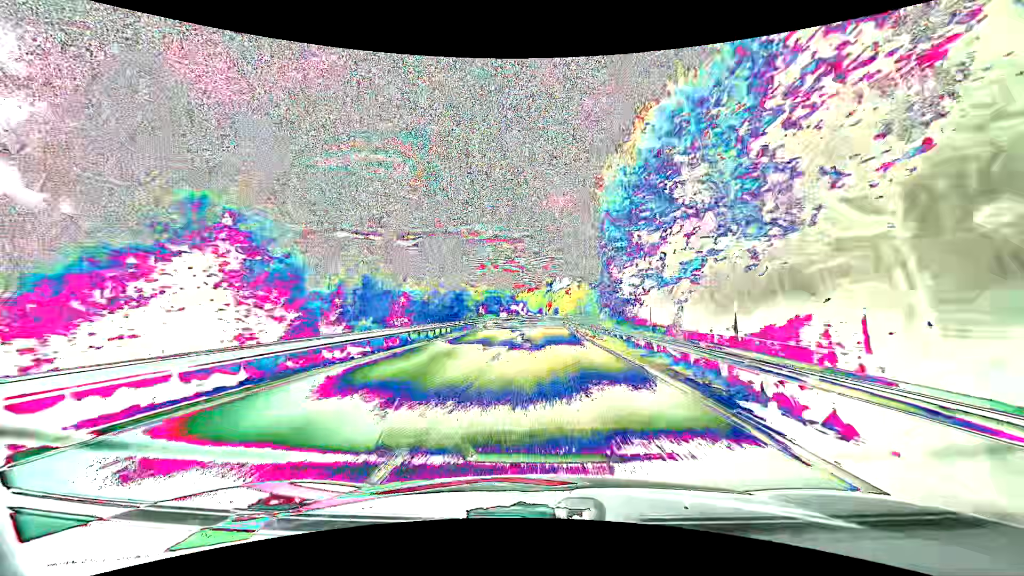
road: primary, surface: asphalt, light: Day
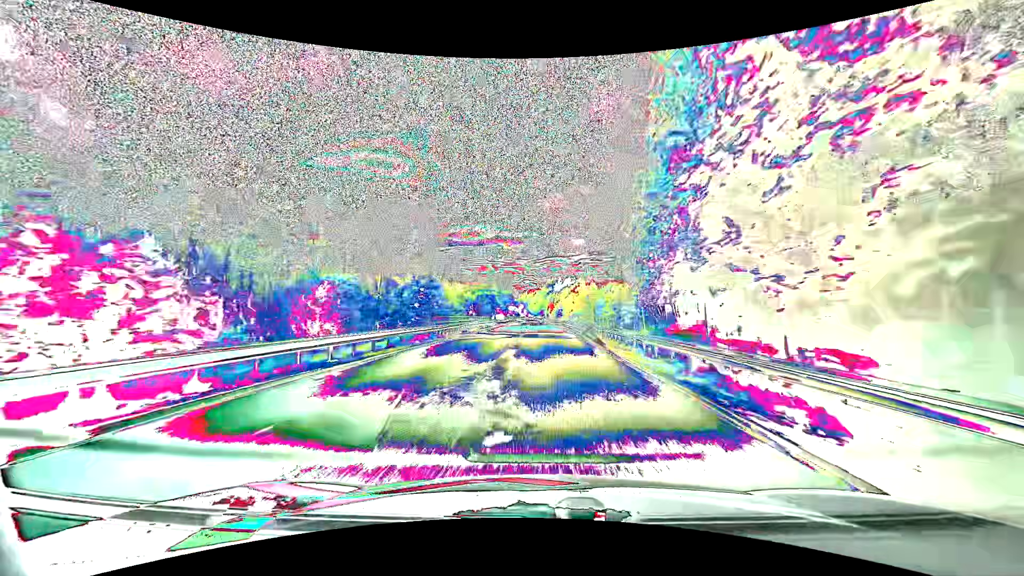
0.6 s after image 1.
(+0.1, +15.6) m; 0°
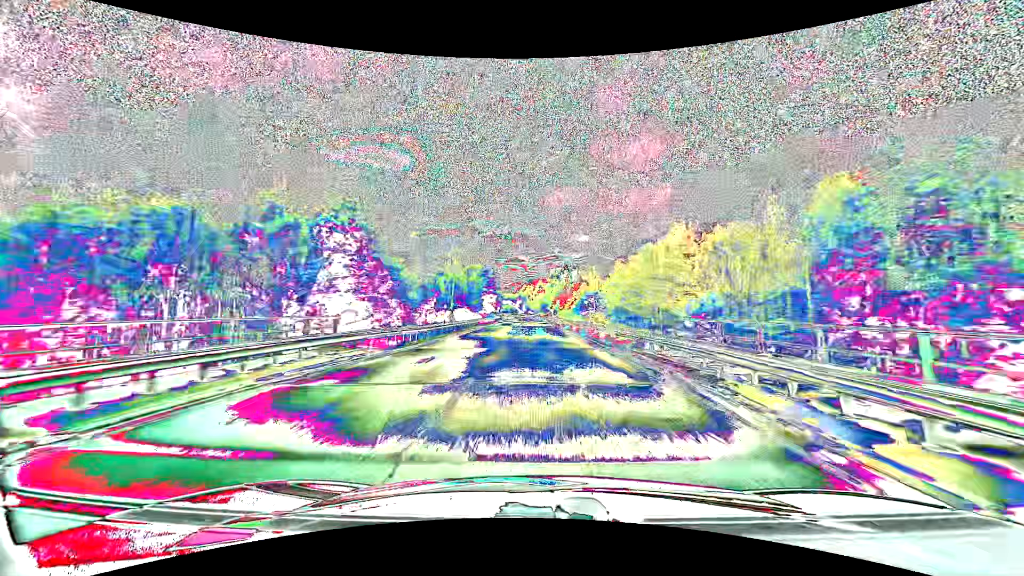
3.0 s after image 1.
(+0.1, +62.6) m; 0°
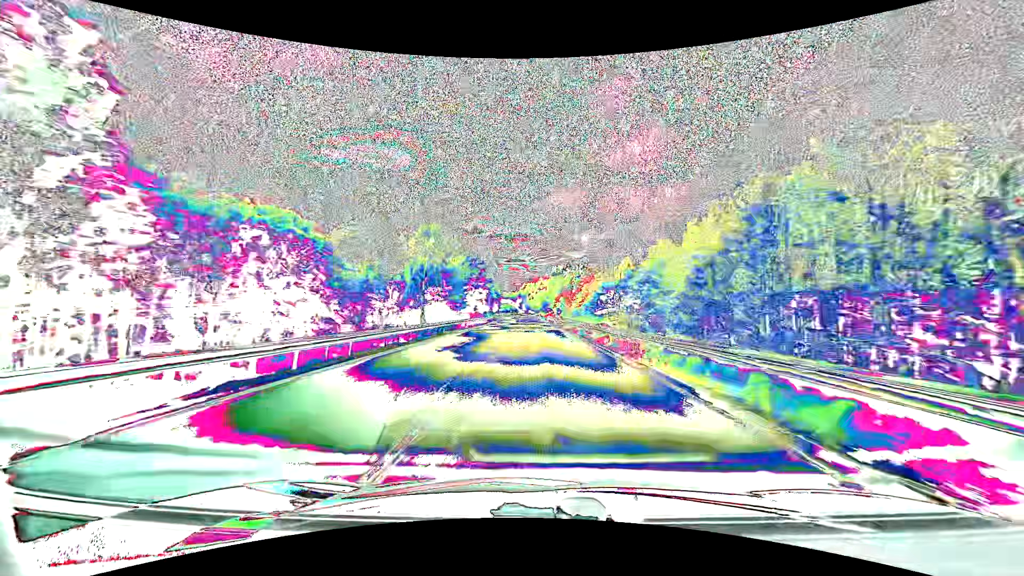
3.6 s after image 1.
(-0.1, +15.7) m; -1°
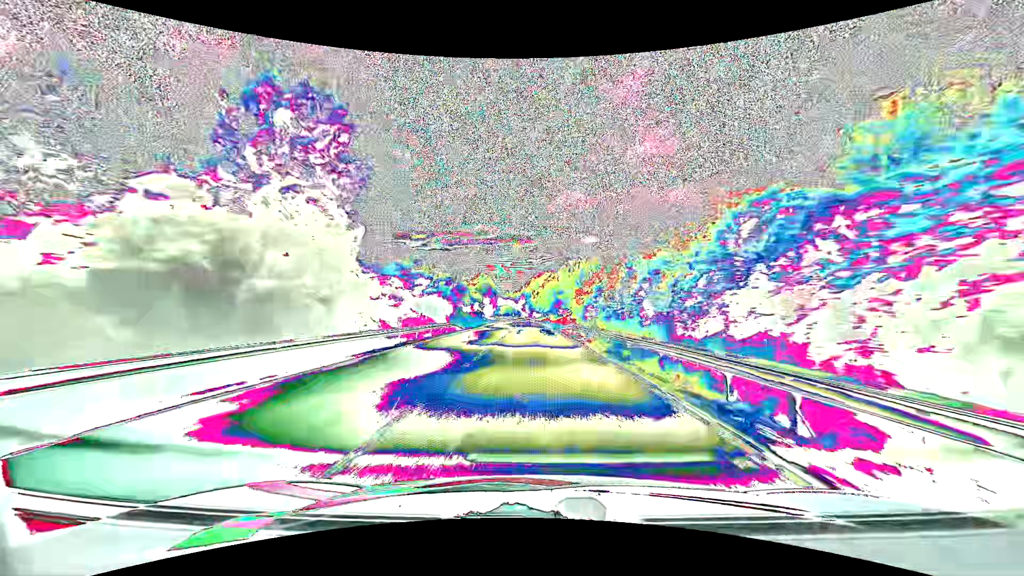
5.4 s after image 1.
(-0.1, +47.1) m; -1°
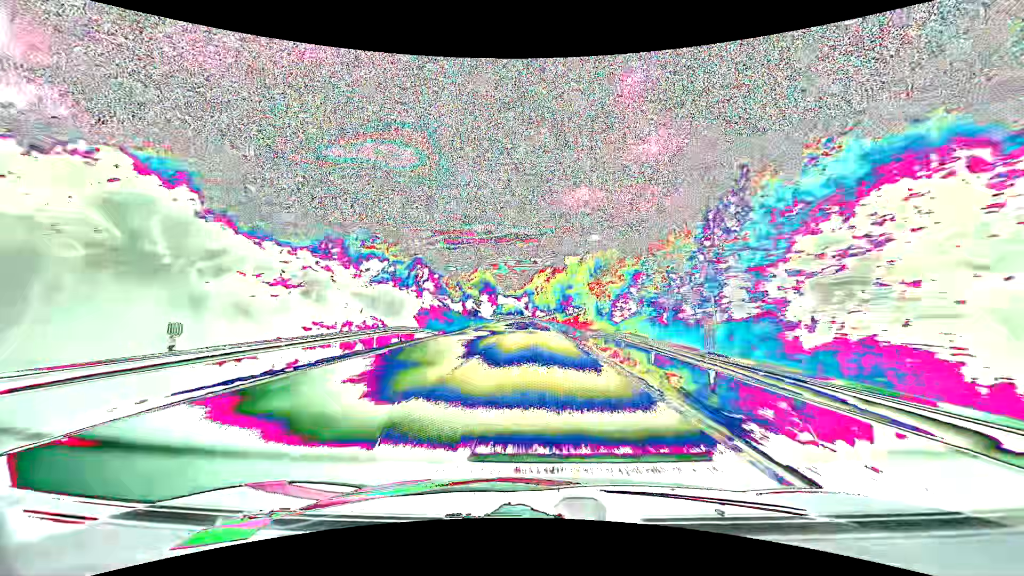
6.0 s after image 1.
(0.0, +15.7) m; 0°
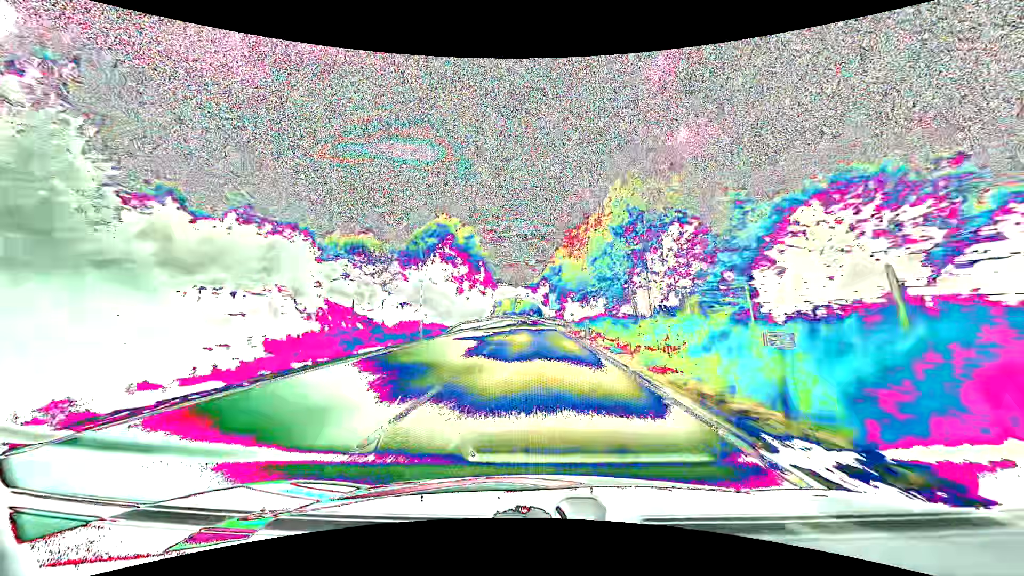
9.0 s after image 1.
(-1.8, +78.6) m; -2°
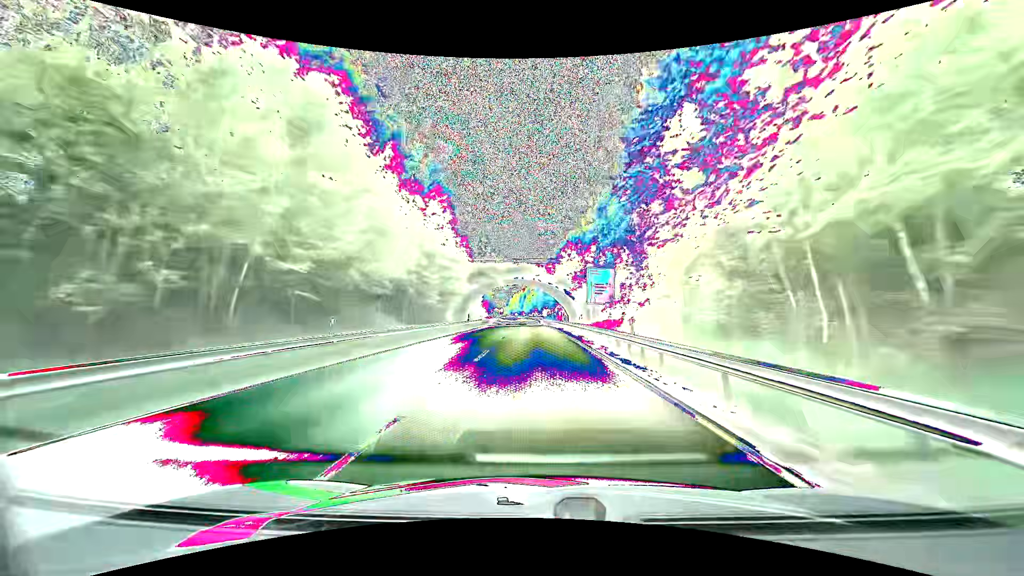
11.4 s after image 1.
(-0.8, +63.0) m; -2°
(0, +10) (0, +20) (0, +30) (0, +40) (0, +50) (-1, +60) (-1, +70) (-1, +80) (-2, +90) (-2, +100) m
